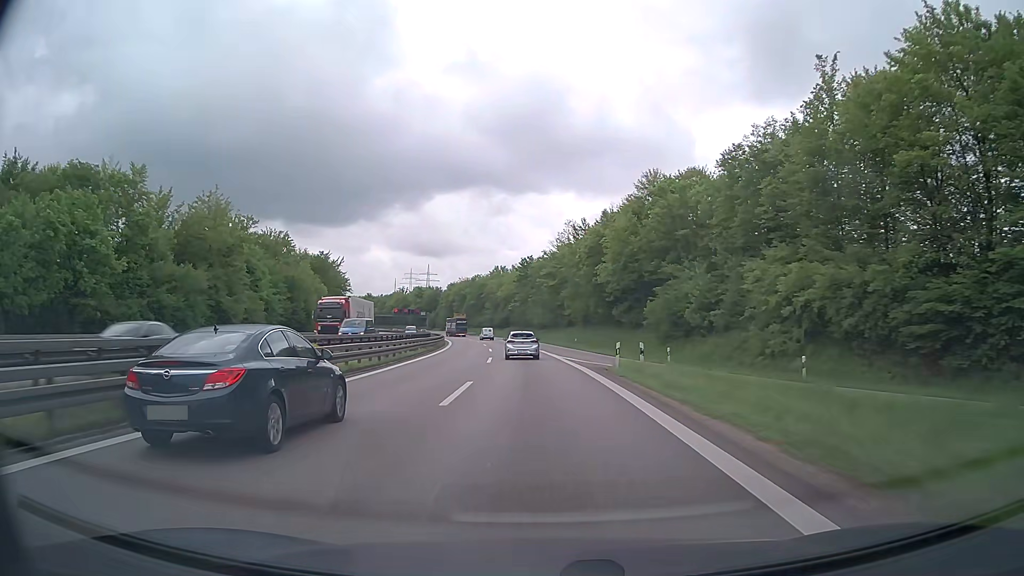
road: trunk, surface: asphalt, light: Day
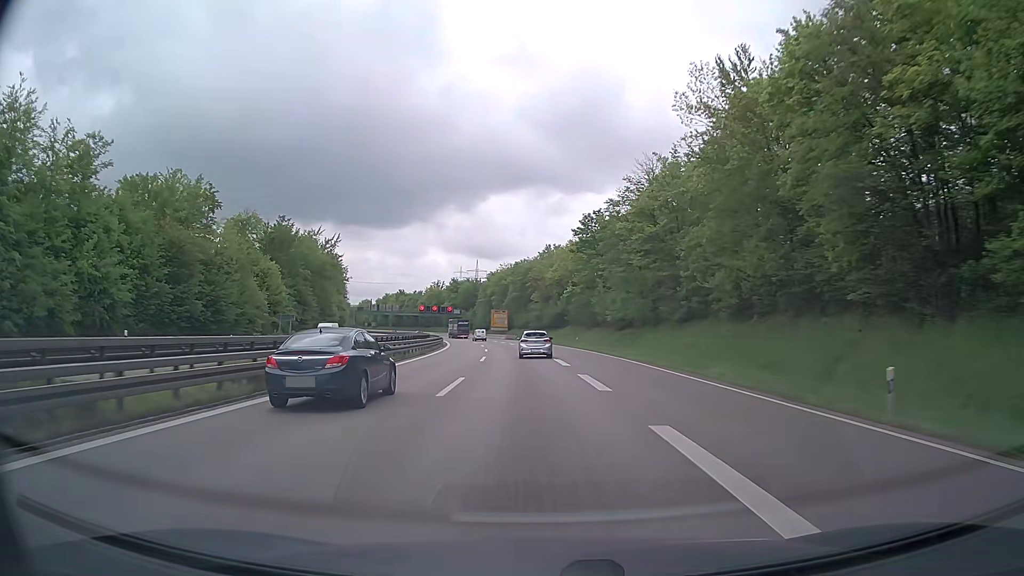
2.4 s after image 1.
(-2.1, +52.4) m; -5°
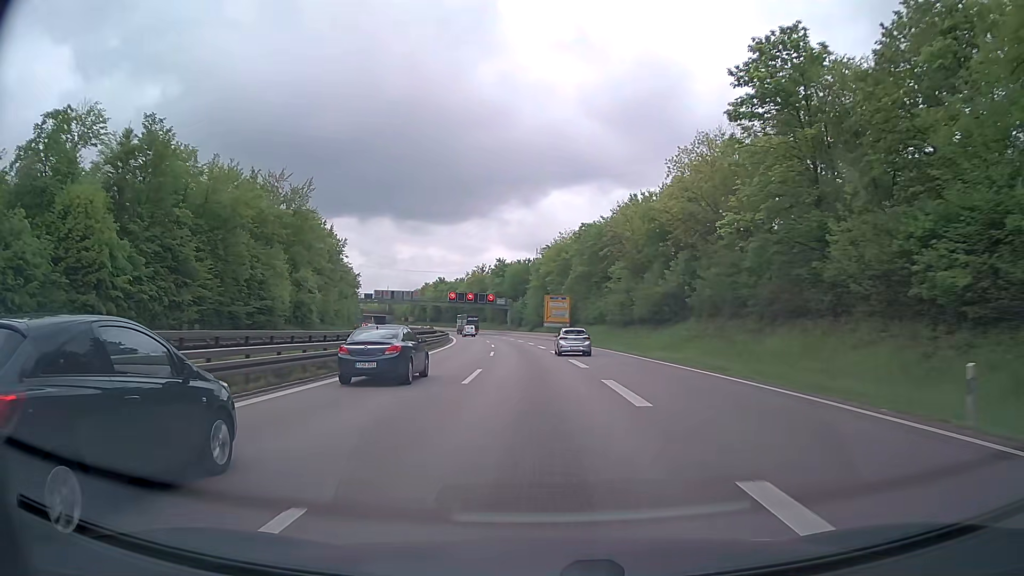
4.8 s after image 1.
(-2.3, +51.7) m; -5°
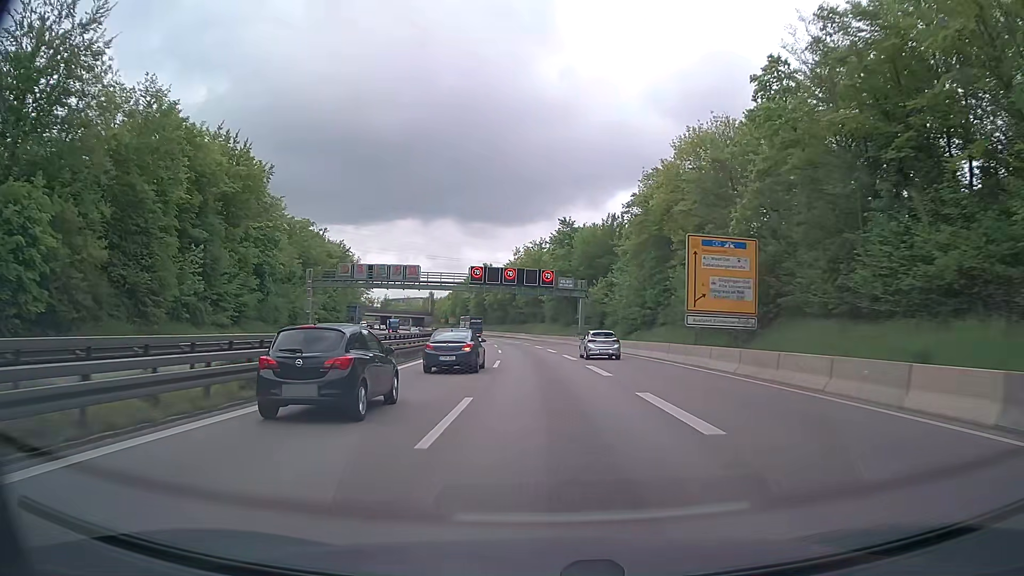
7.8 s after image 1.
(-3.3, +63.4) m; -6°
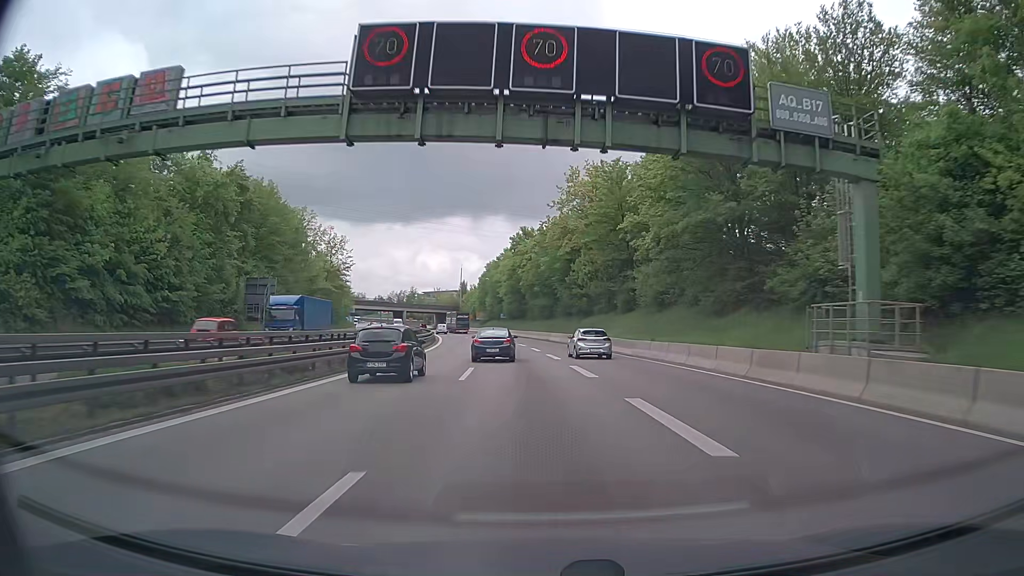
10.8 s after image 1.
(-2.7, +61.7) m; -5°
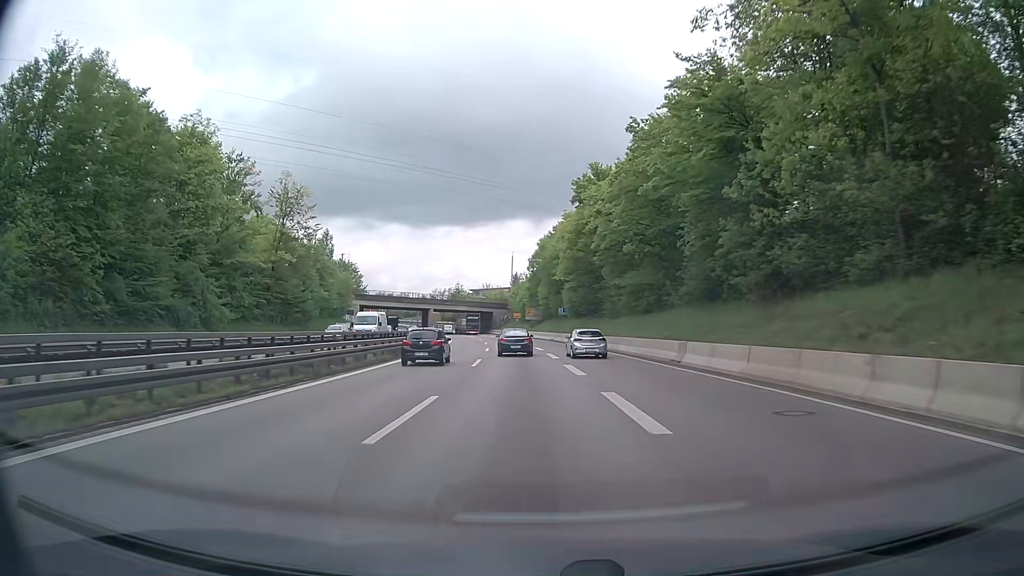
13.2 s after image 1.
(-2.0, +46.3) m; -5°
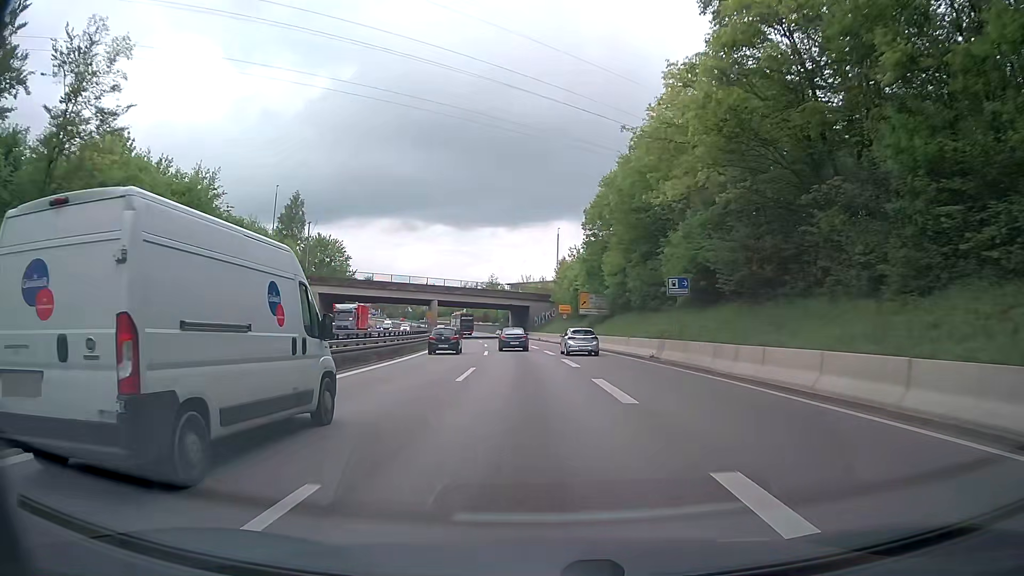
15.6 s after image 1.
(-1.8, +44.6) m; -4°
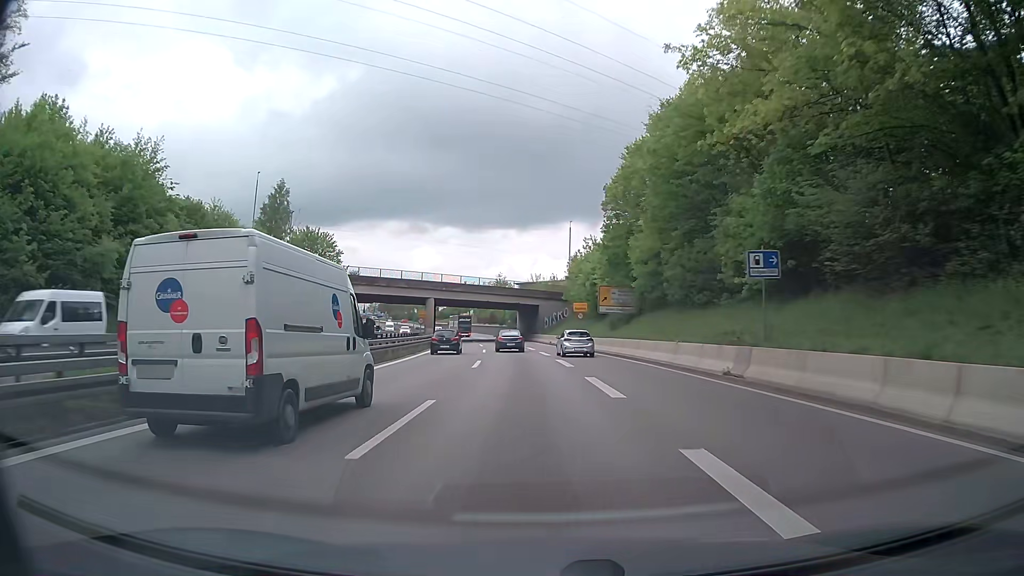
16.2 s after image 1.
(-0.1, +10.7) m; -1°
(0, +10) (0, +20) (-1, +30) (-1, +40) (-2, +50) (-3, +60) (-4, +70) (-5, +80) (-7, +90) (-8, +100) m
